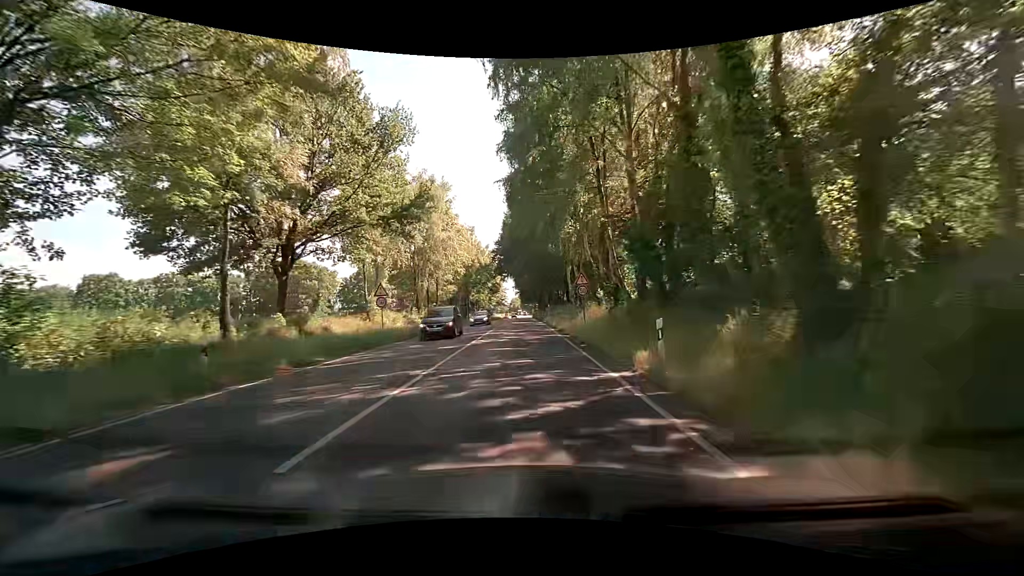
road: primary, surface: asphalt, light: Day
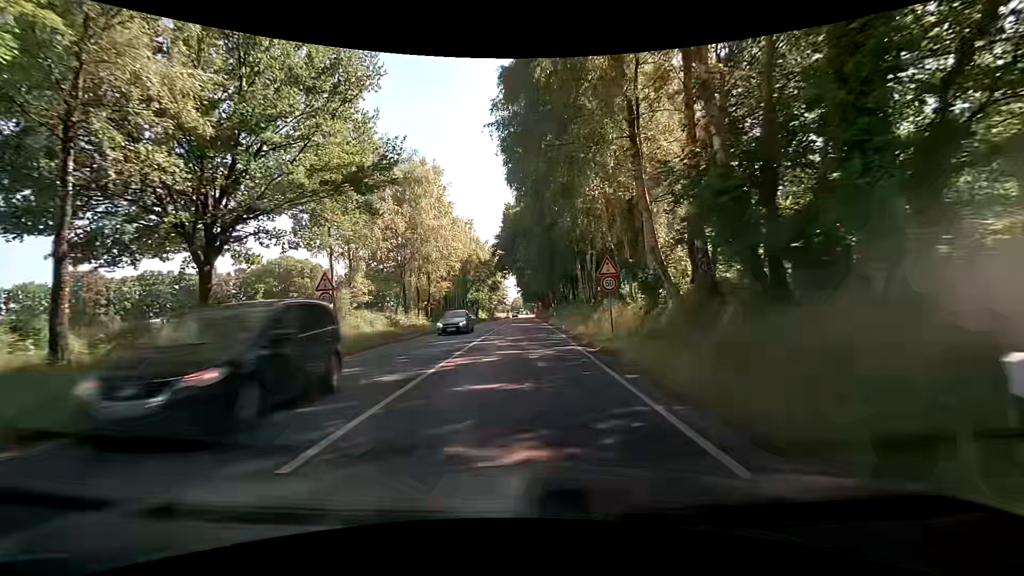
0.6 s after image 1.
(0.0, +7.8) m; 0°
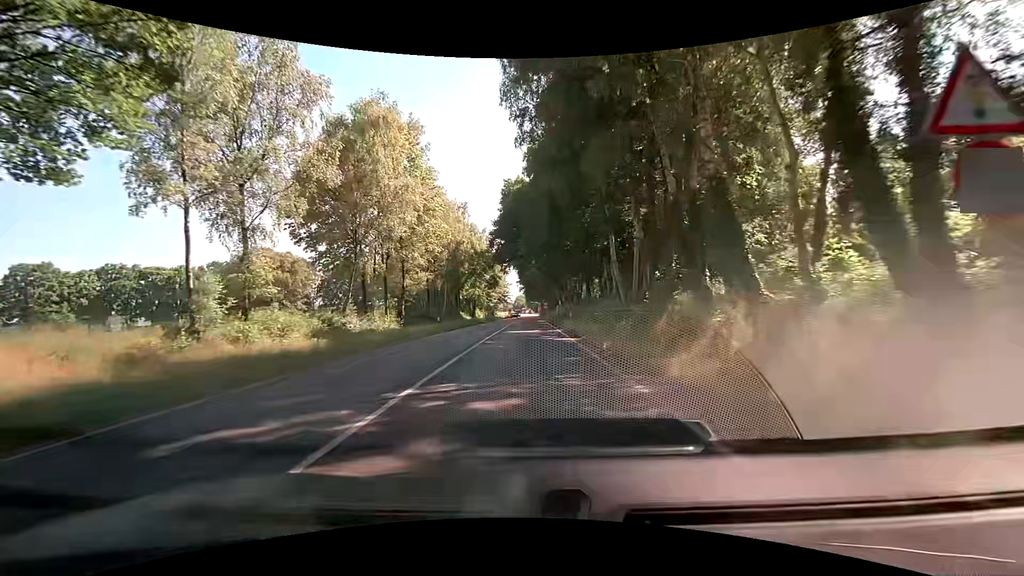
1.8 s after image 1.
(-0.1, +15.6) m; 0°
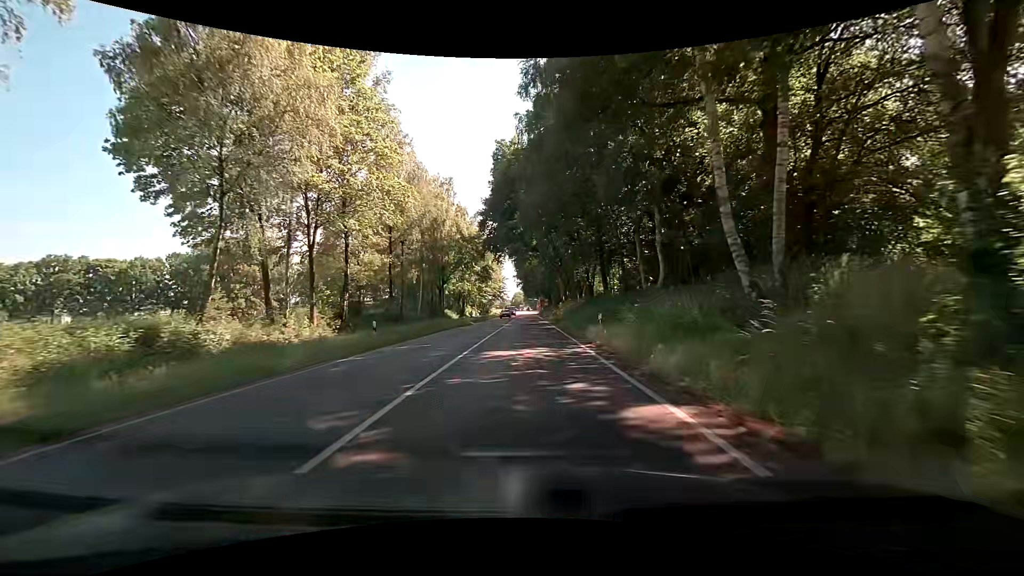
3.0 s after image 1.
(+0.1, +15.6) m; 0°
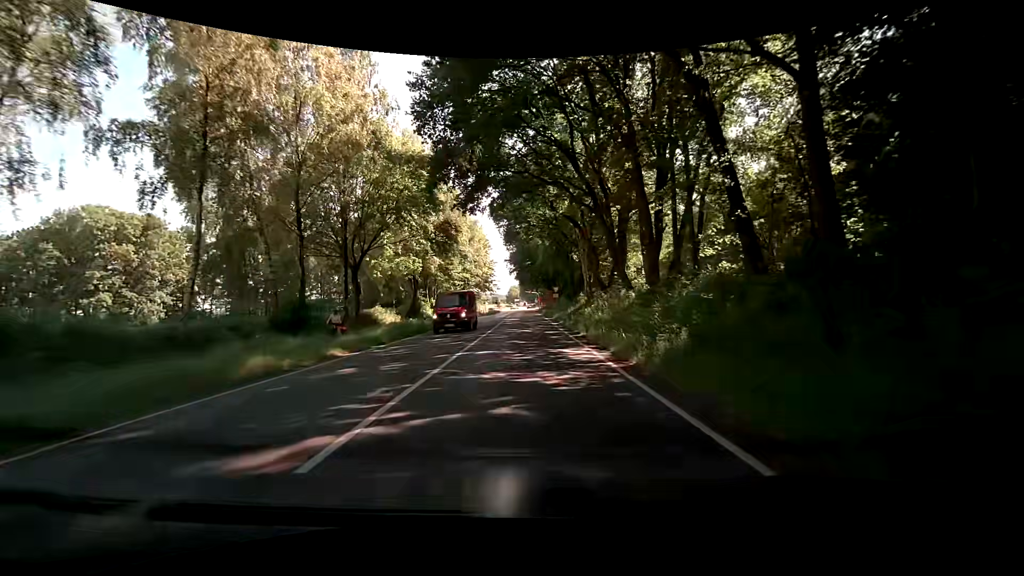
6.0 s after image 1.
(+0.1, +38.6) m; +1°
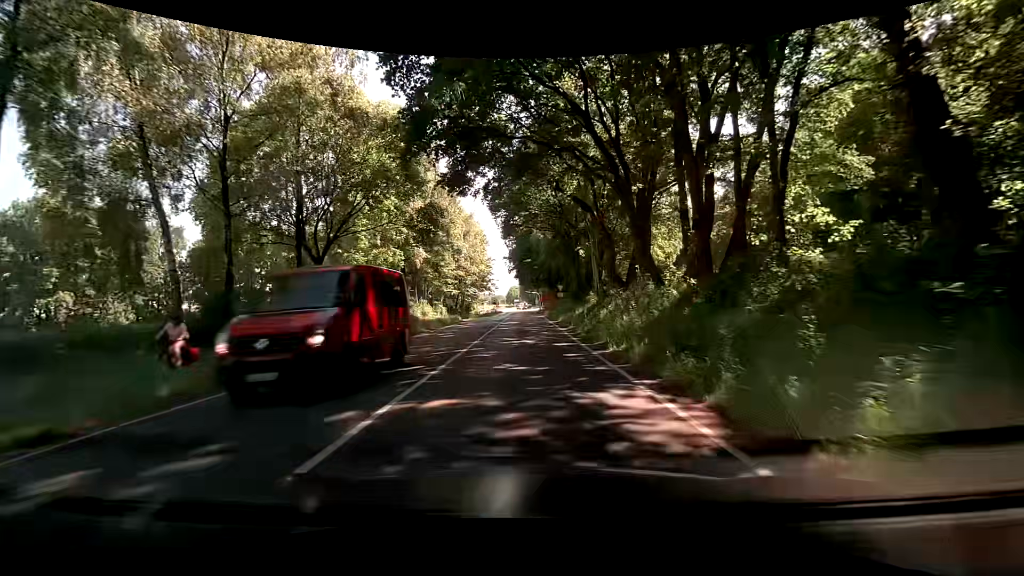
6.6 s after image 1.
(-0.1, +7.4) m; -1°
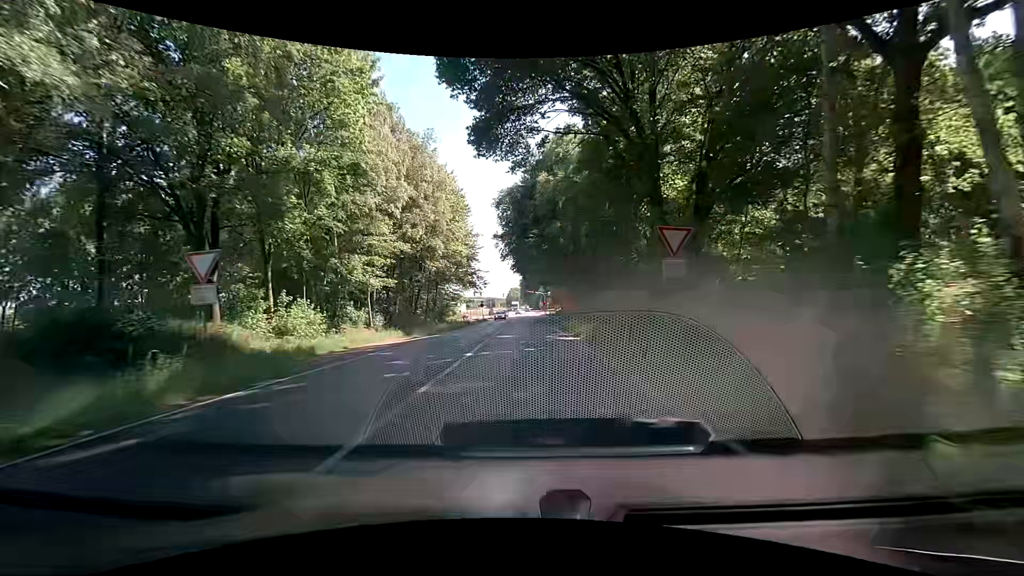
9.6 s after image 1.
(-0.3, +37.0) m; -1°
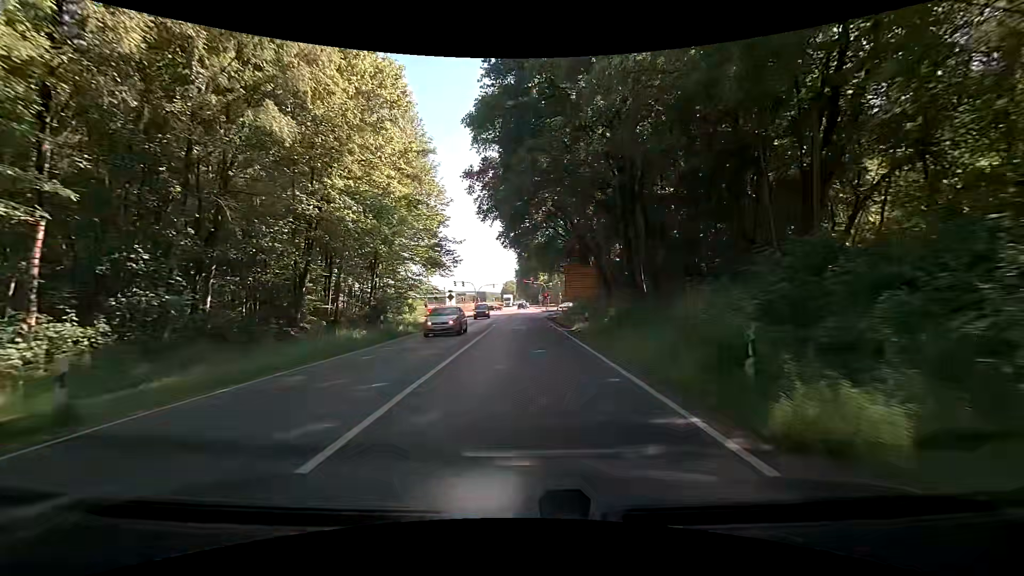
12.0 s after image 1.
(+0.6, +30.1) m; +2°
(0, +10) (0, +20) (0, +30) (0, +40) (0, +50) (0, +60) (0, +70) (0, +80) (+2, +90) (+5, +99) m
